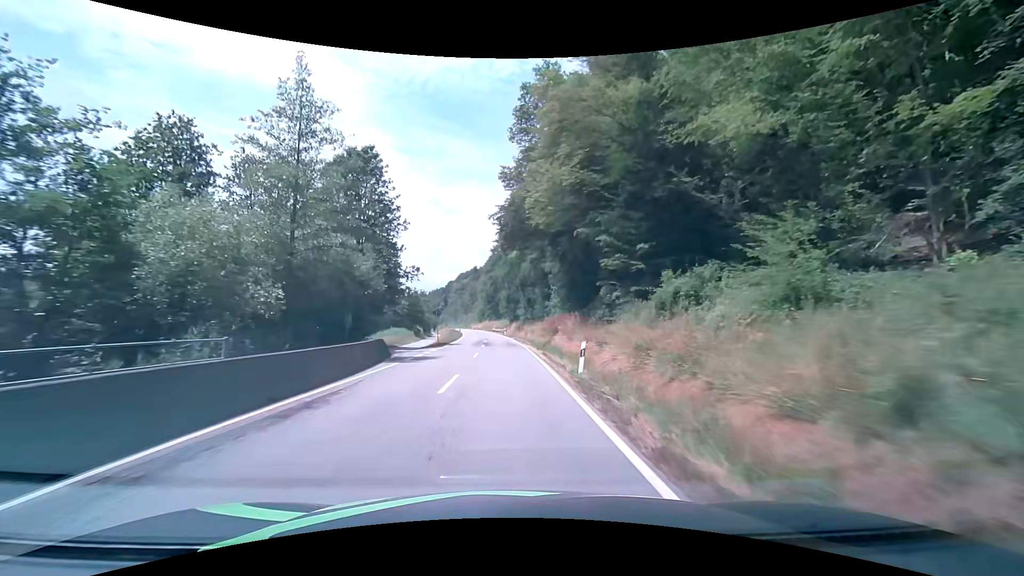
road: secondary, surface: asphalt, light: Day
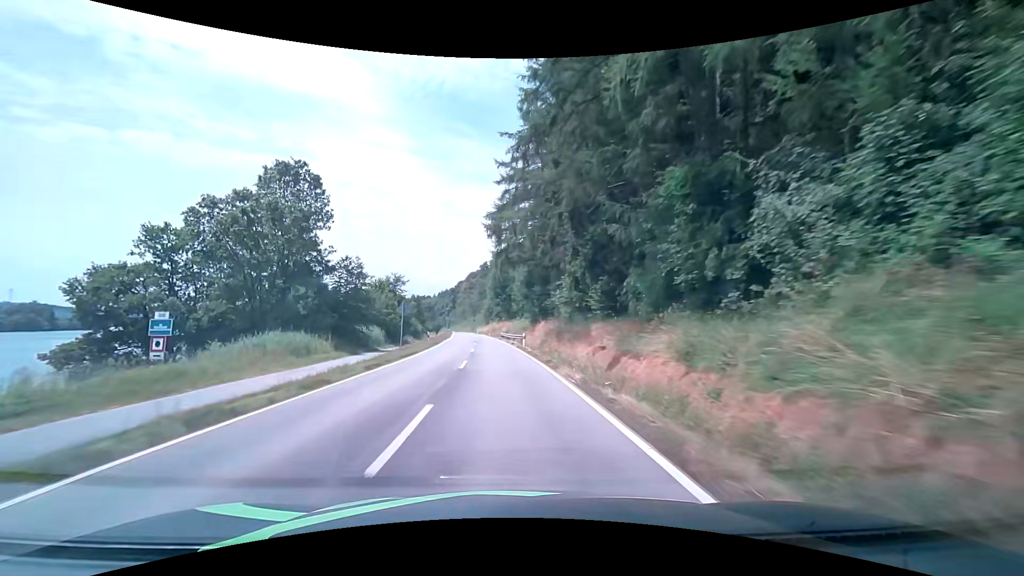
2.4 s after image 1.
(-0.5, +41.6) m; -1°
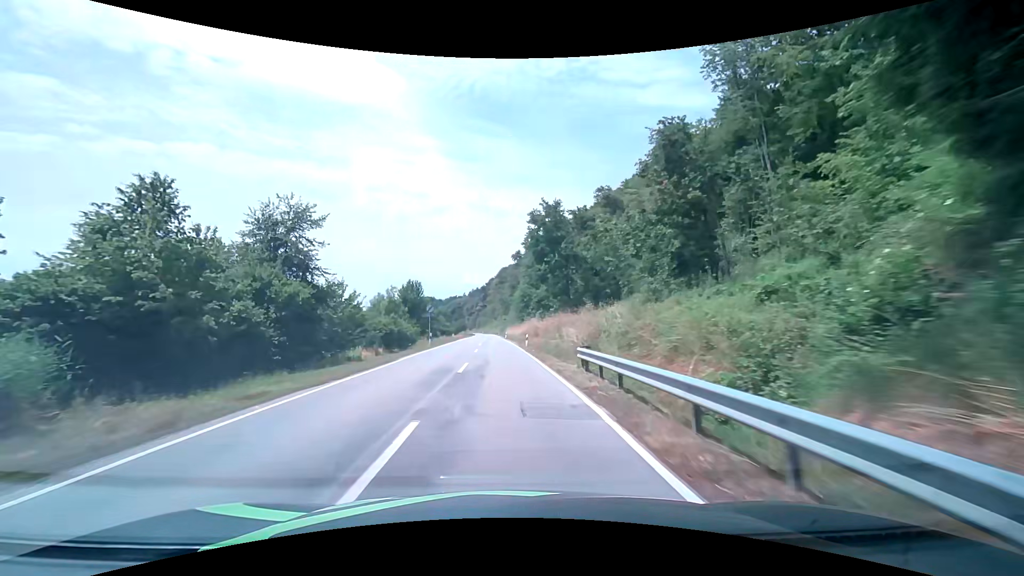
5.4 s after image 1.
(-2.3, +50.4) m; -5°
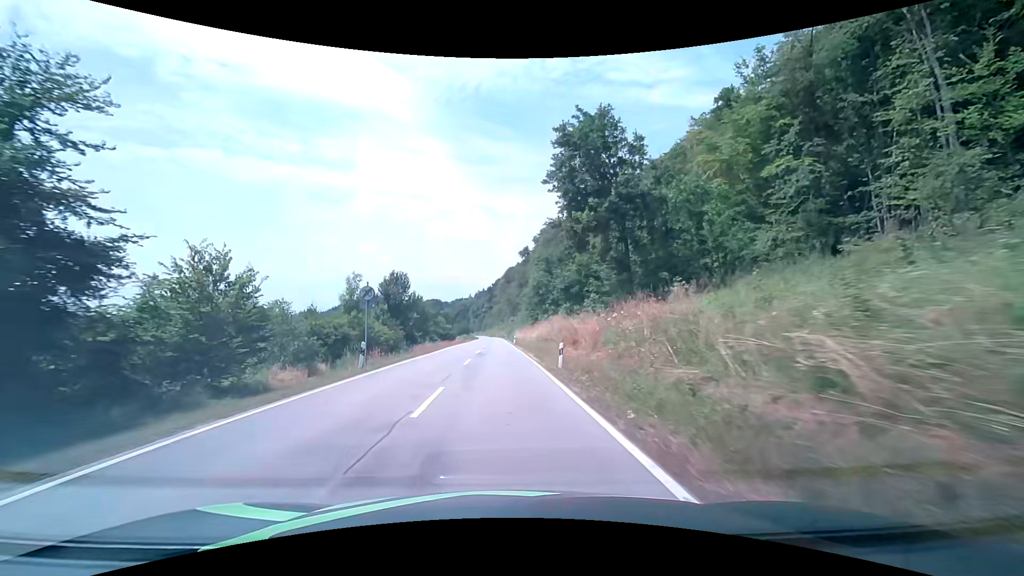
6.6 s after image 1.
(-0.1, +19.8) m; 0°
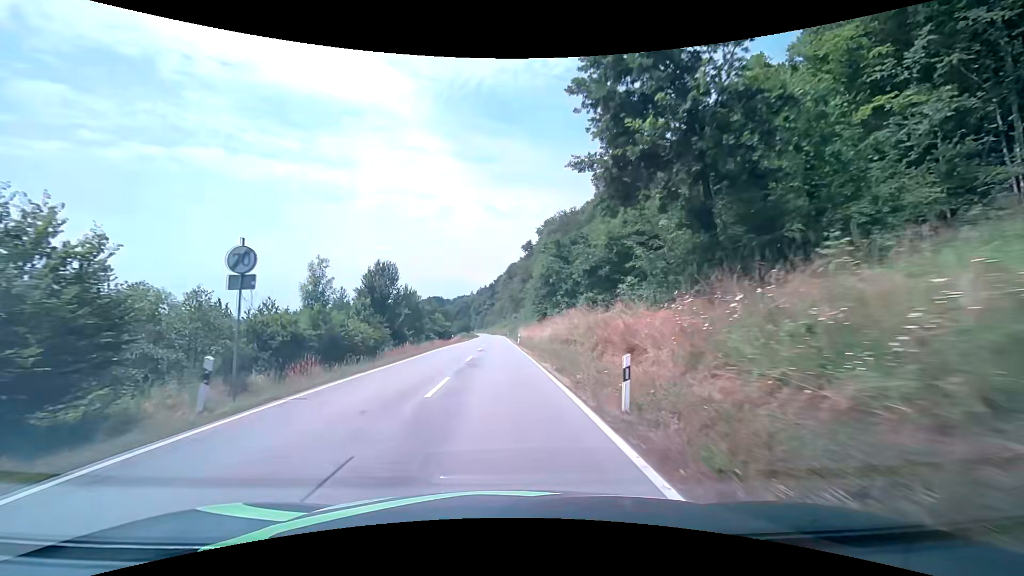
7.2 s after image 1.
(-0.1, +9.9) m; -1°
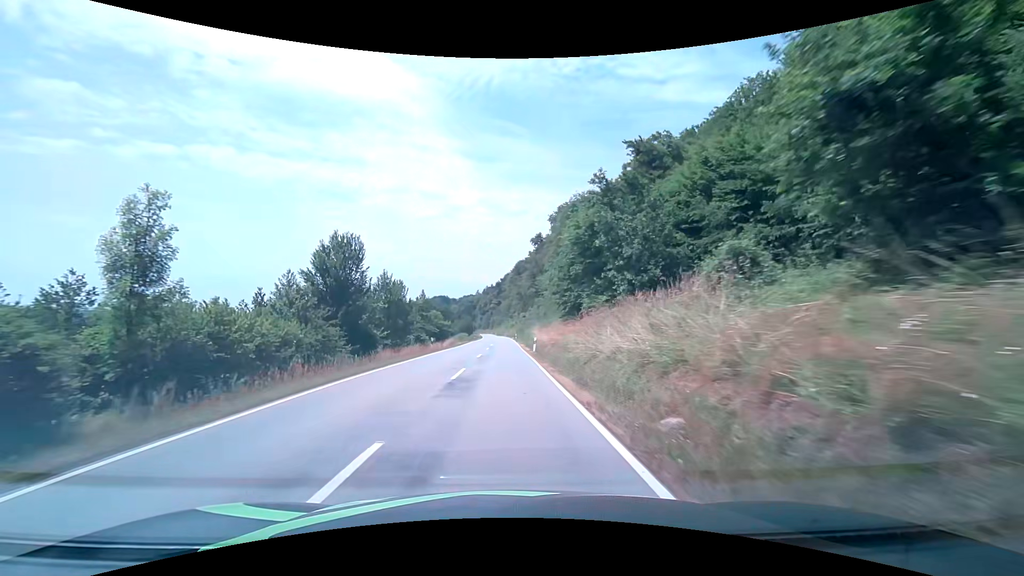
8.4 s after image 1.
(-0.1, +19.9) m; -1°
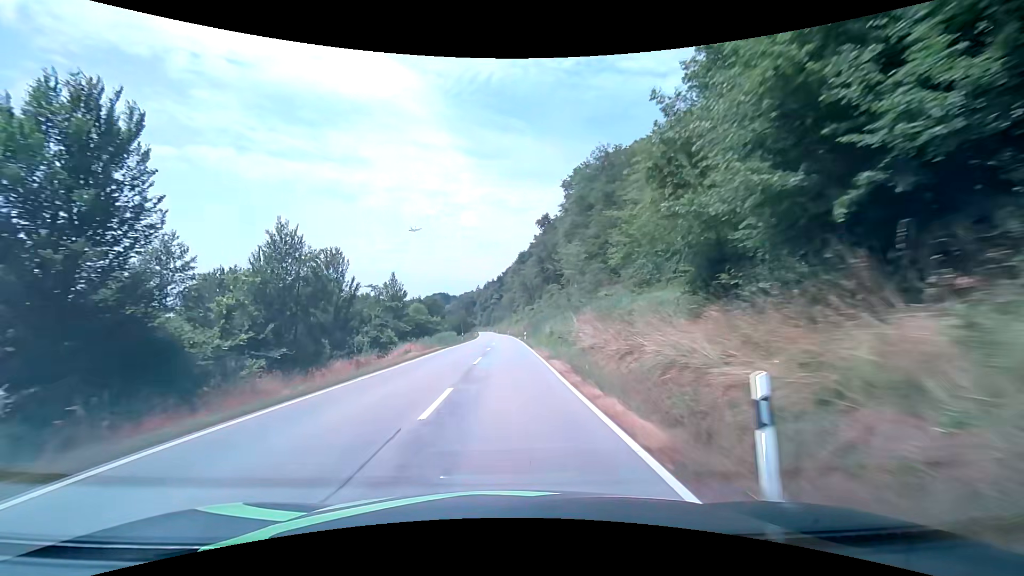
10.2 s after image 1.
(0.0, +30.9) m; 0°
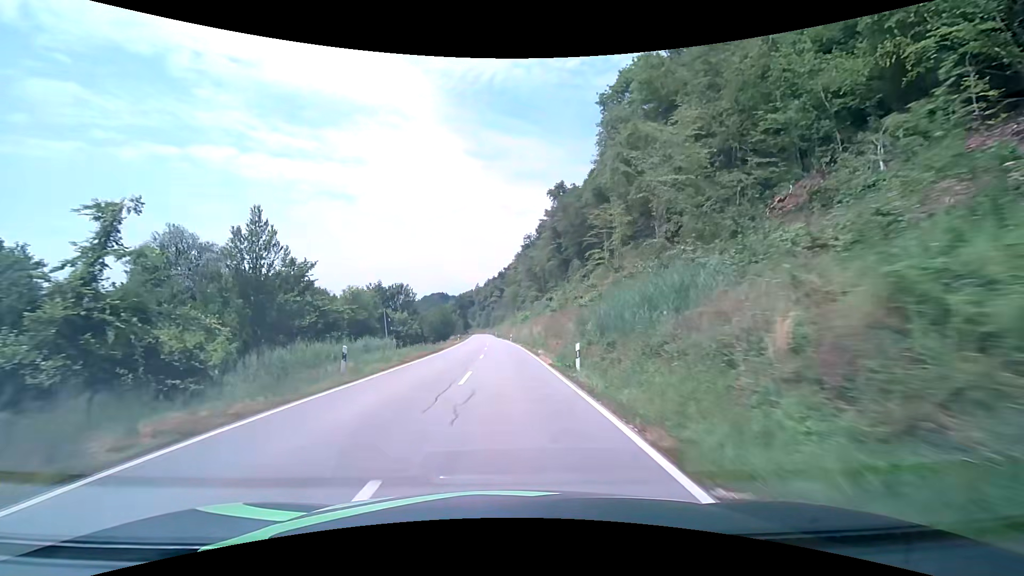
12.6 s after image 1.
(+0.1, +43.4) m; 0°
(0, +10) (0, +20) (0, +30) (0, +40) (-1, +50) (-1, +60) (-1, +70) (-2, +80) (-2, +90) (-3, +100) m
